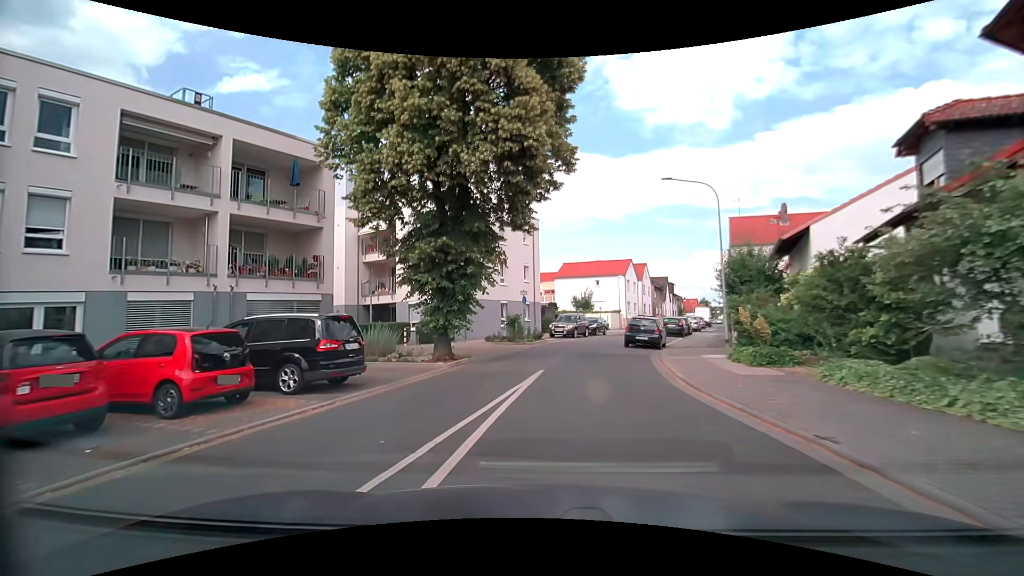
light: Day
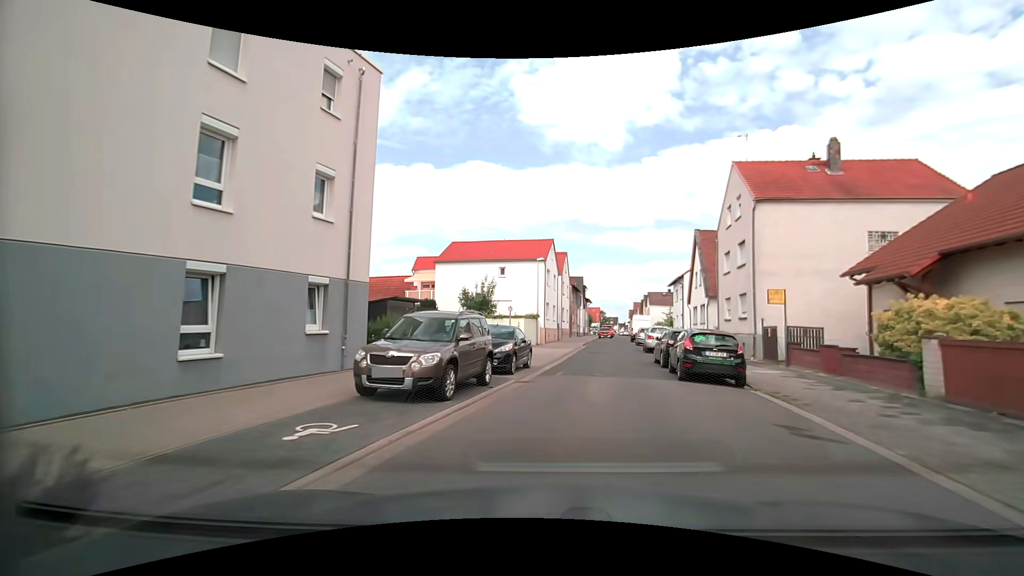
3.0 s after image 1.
(+1.1, +24.3) m; +10°
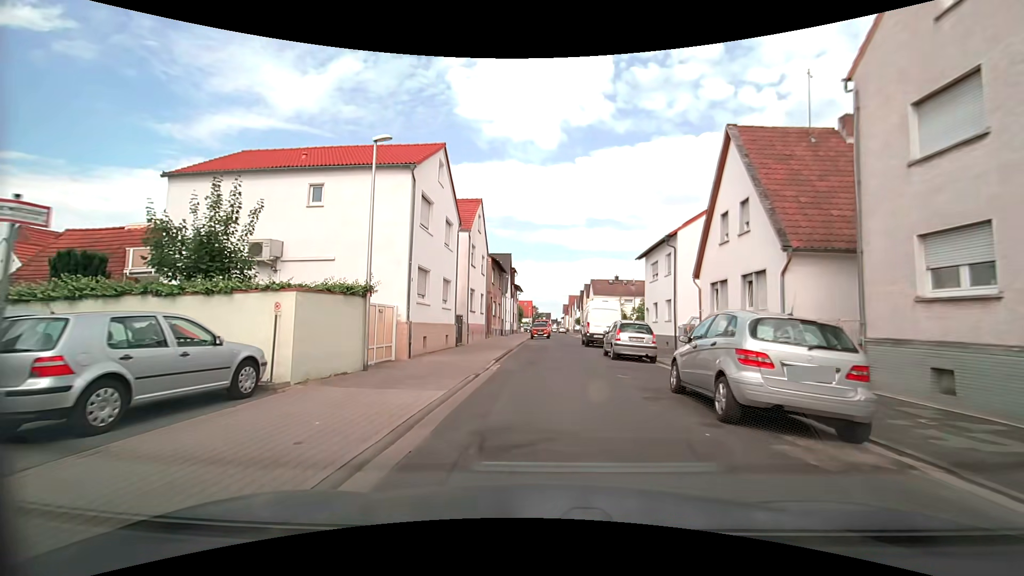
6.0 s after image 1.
(+2.5, +22.3) m; +8°
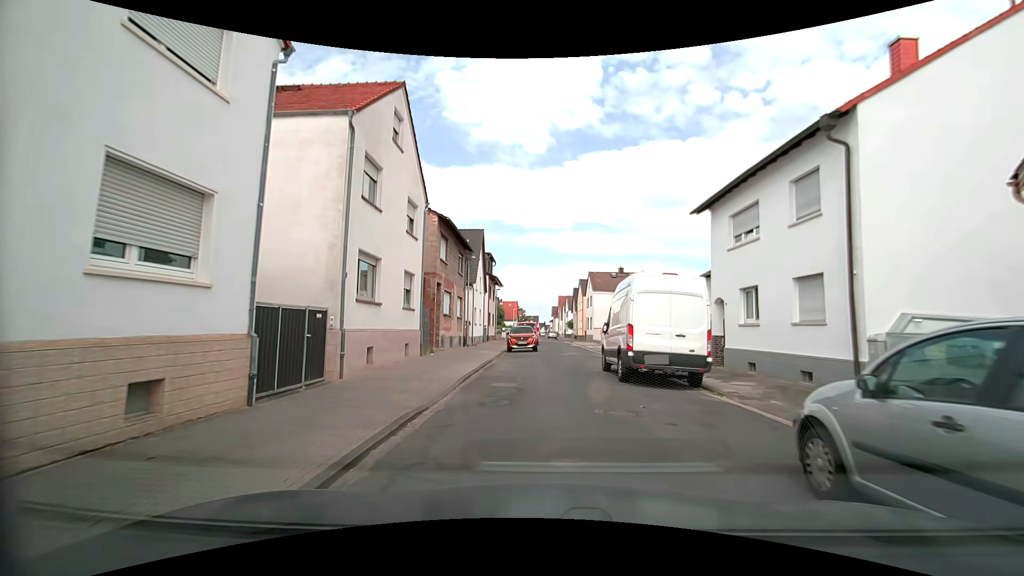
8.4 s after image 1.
(+0.4, +17.3) m; +2°
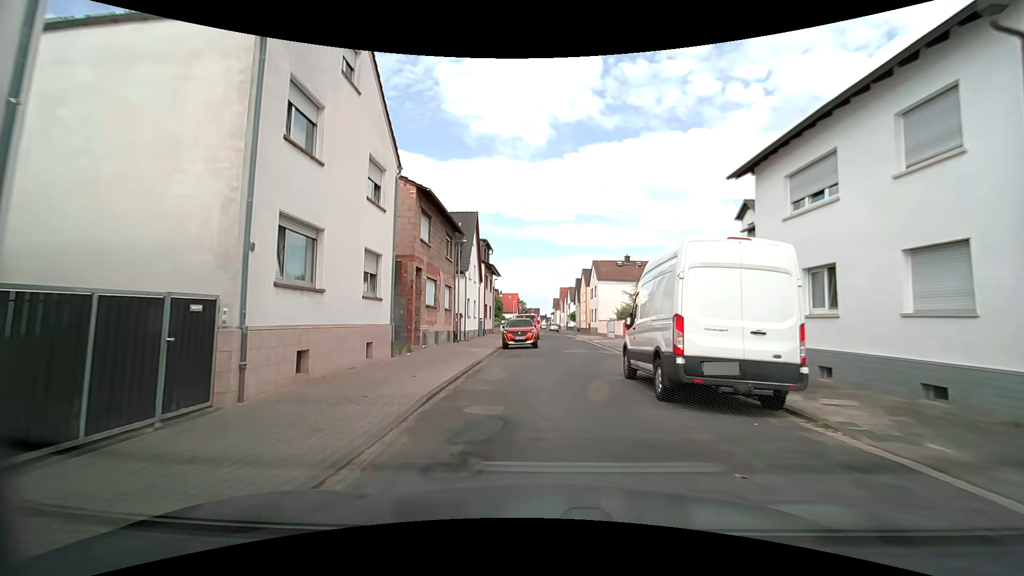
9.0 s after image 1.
(+0.1, +4.2) m; 0°
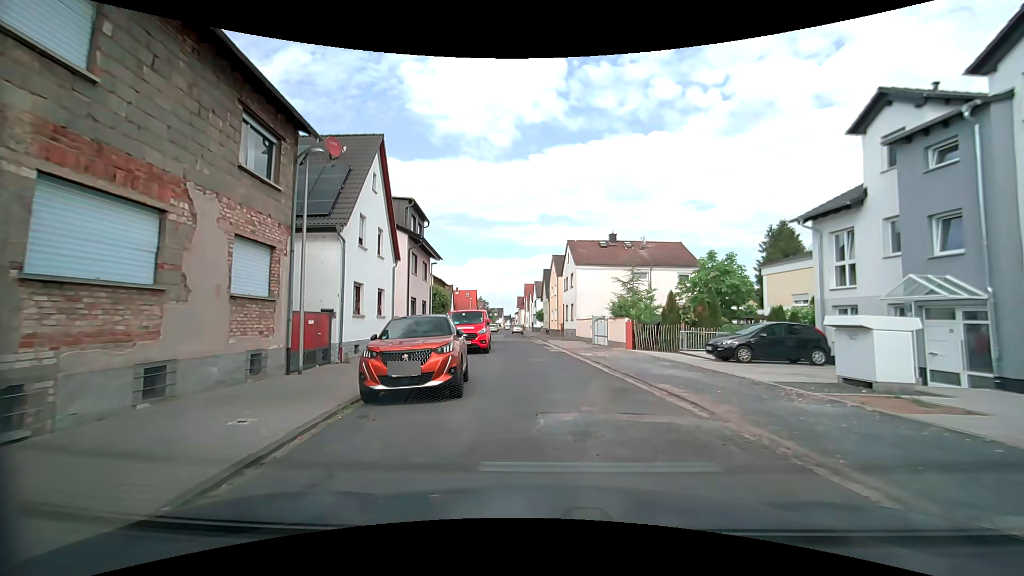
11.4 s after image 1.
(+0.4, +16.1) m; +4°
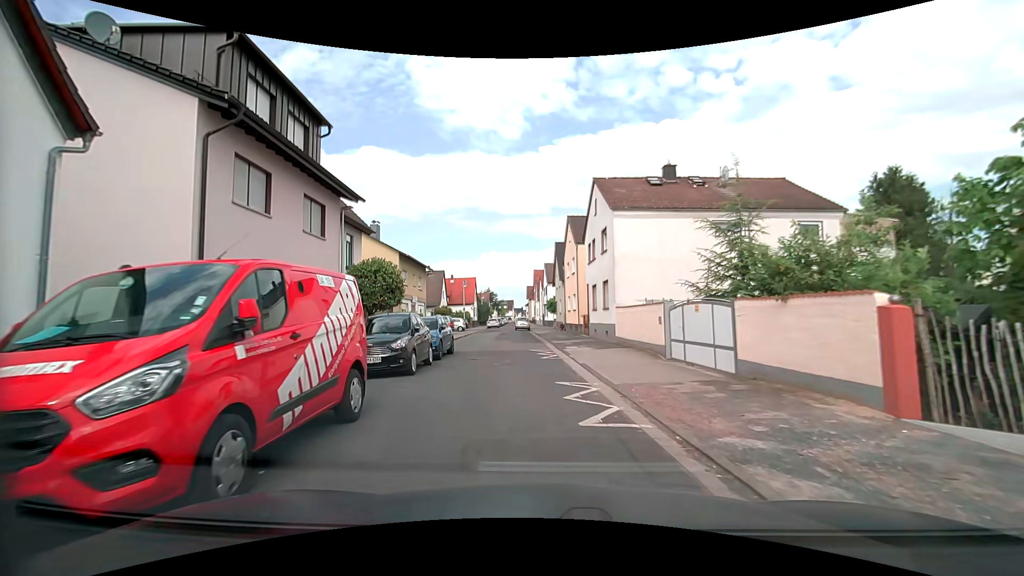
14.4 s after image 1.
(+0.1, +18.7) m; -1°
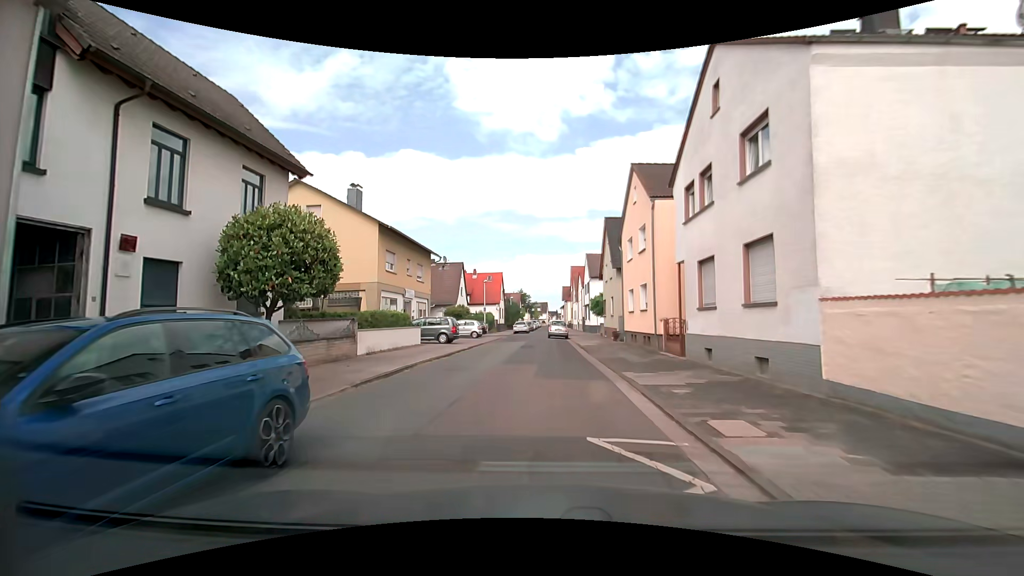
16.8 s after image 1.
(-0.5, +14.5) m; -5°
(0, +10) (0, +20) (0, +30) (-1, +40) (0, +50) (+1, +60) (+2, +70) (+2, +80) (+2, +90) (+2, +100) m
